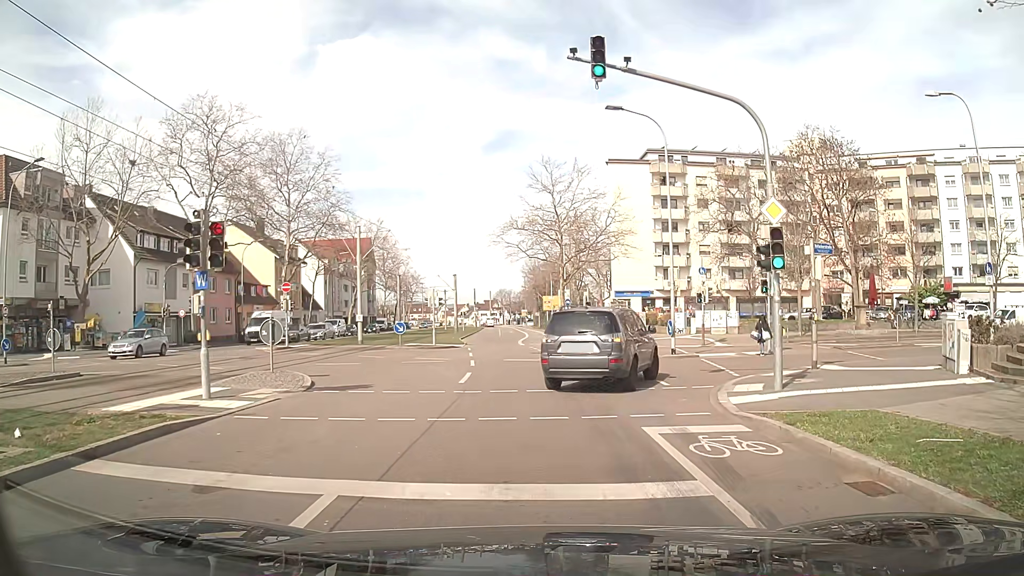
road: tertiary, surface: asphalt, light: Day
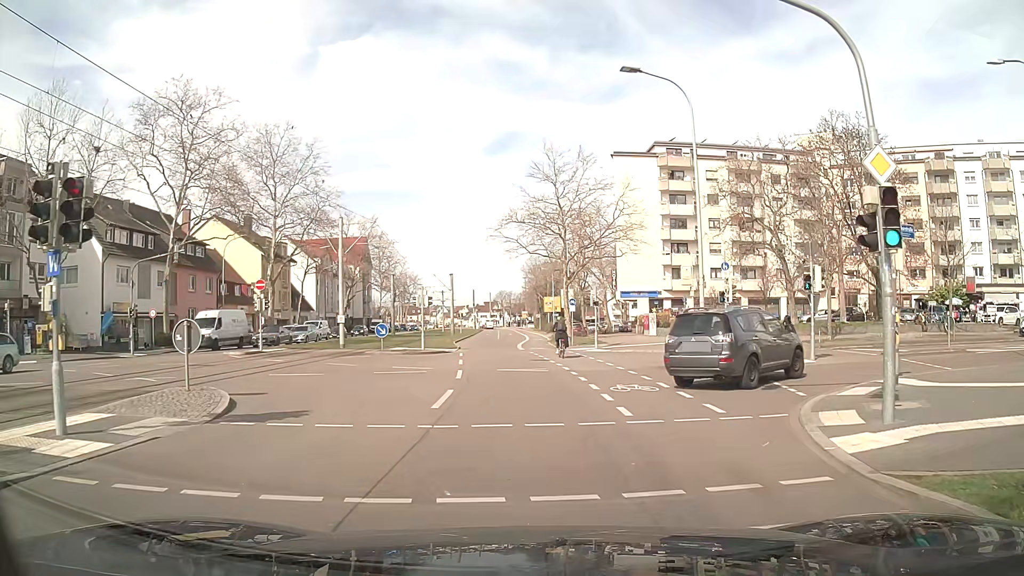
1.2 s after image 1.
(0.0, +4.5) m; -1°
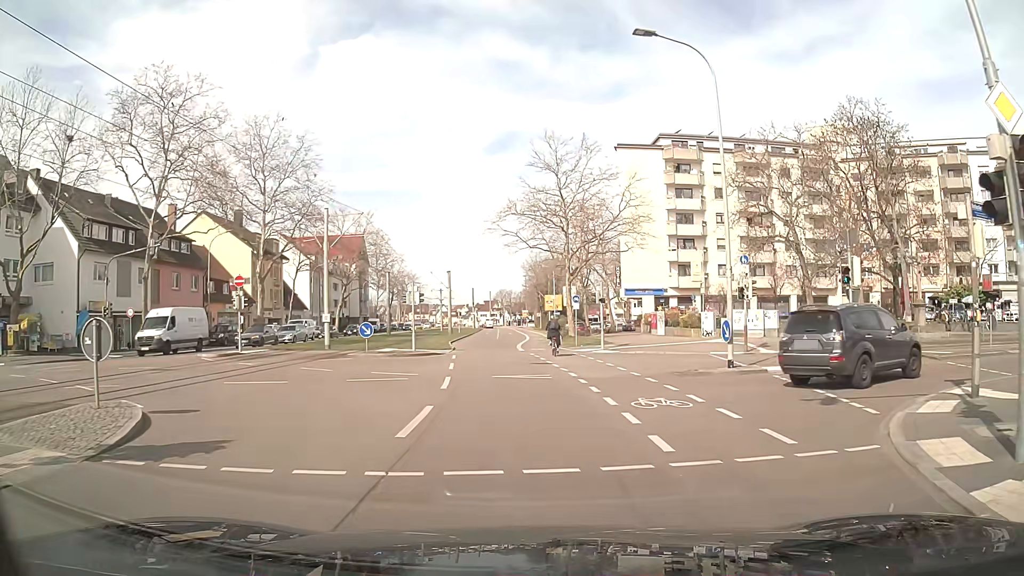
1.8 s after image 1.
(0.0, +3.1) m; 0°
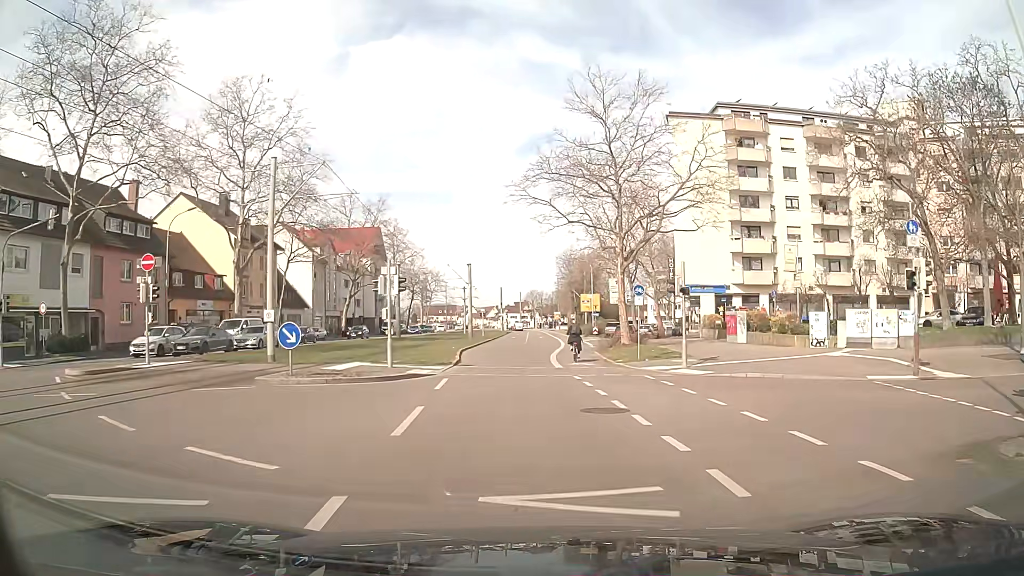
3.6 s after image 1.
(-0.3, +12.2) m; -2°
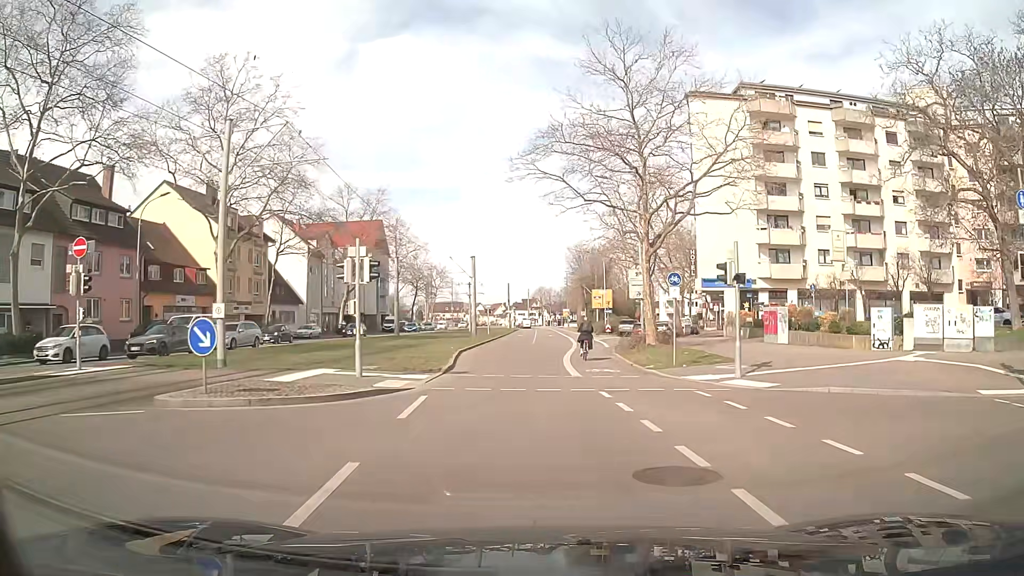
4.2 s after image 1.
(-0.1, +4.9) m; -1°
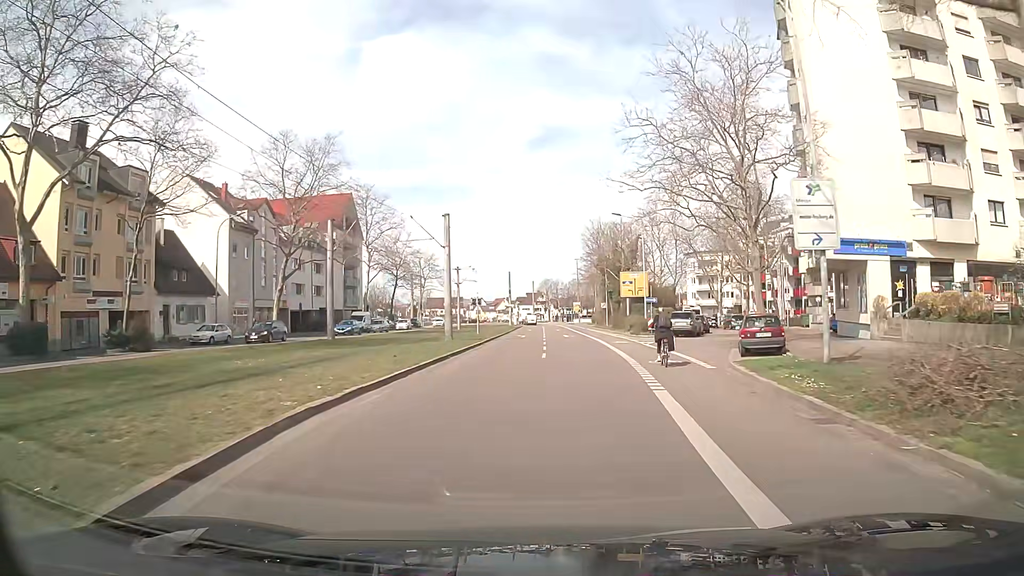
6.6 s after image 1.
(-0.2, +23.0) m; -1°
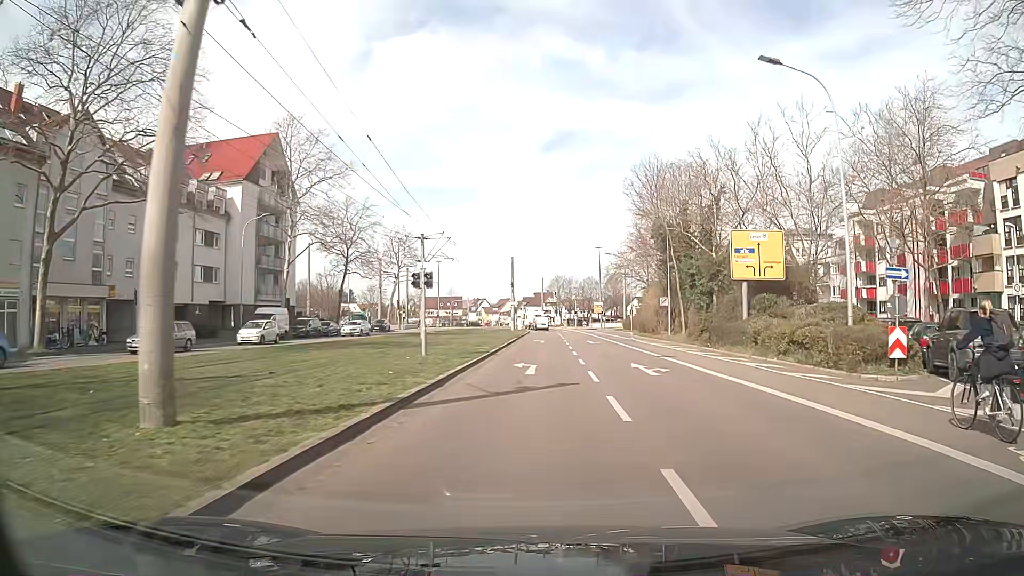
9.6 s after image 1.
(-0.4, +32.2) m; -1°
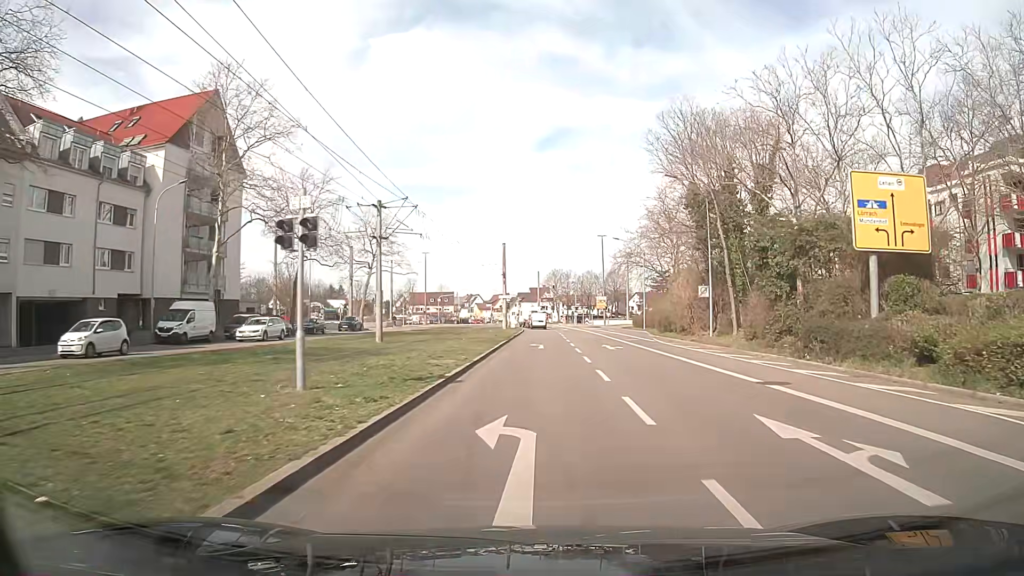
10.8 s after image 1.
(+0.1, +12.5) m; +1°
